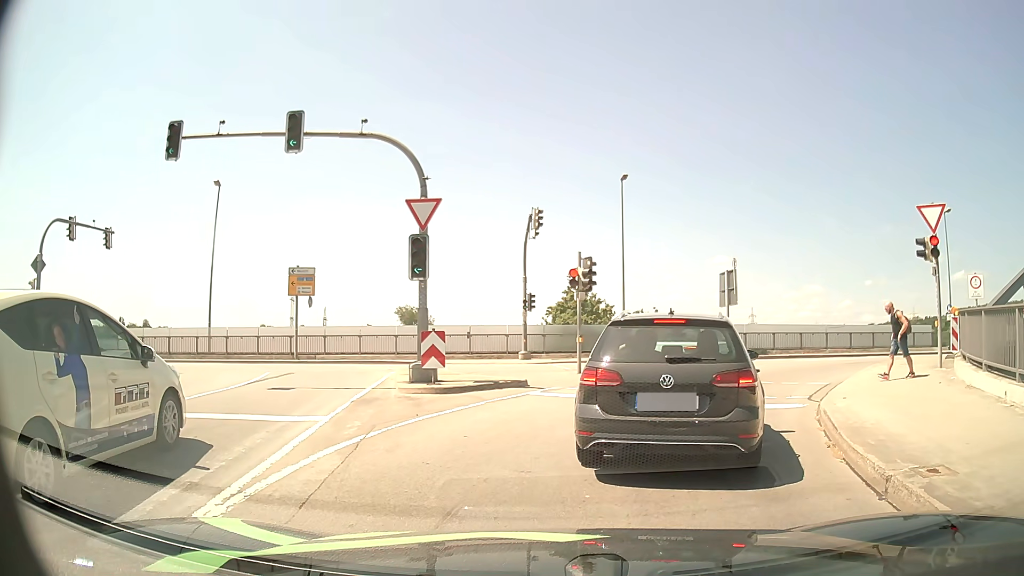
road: primary_link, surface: asphalt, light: Day
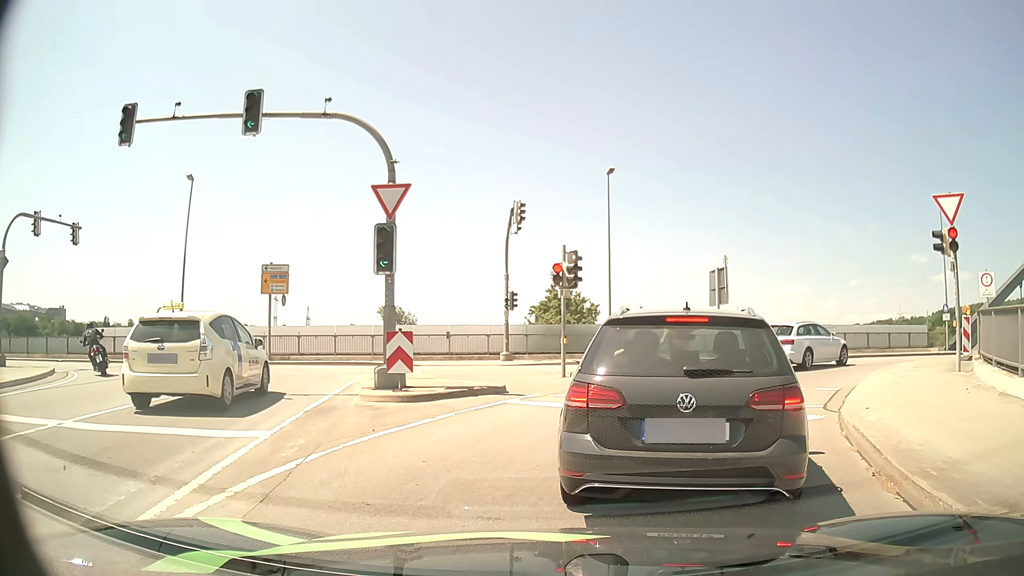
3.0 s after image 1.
(0.0, +1.5) m; 0°
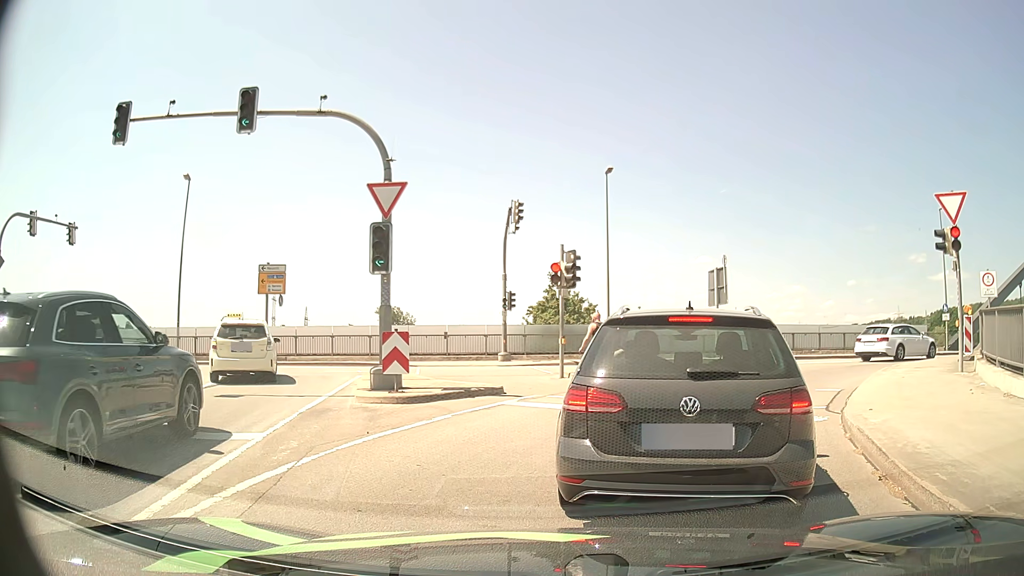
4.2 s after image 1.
(0.0, +0.2) m; 0°
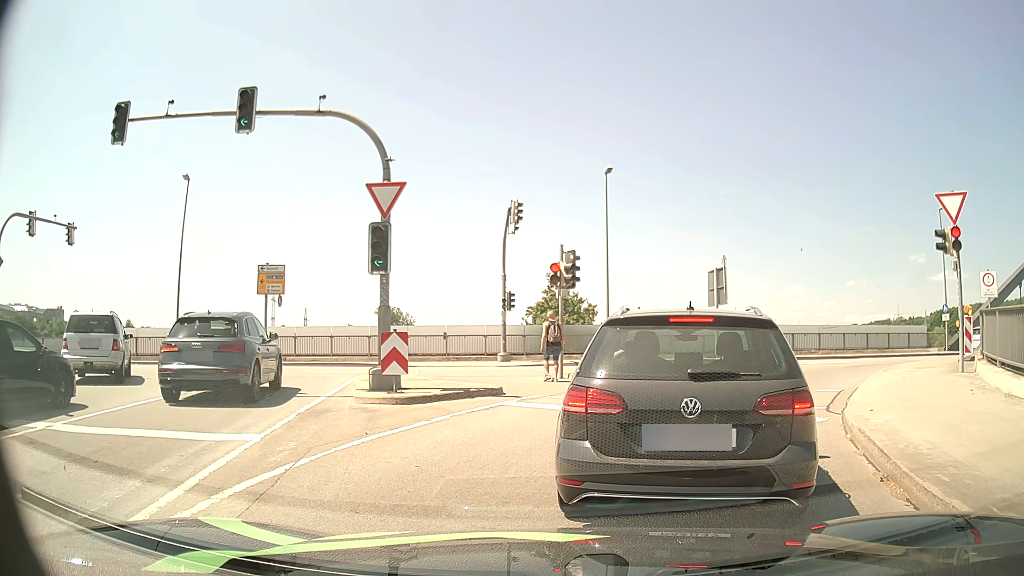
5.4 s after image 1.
(0.0, 0.0) m; 0°
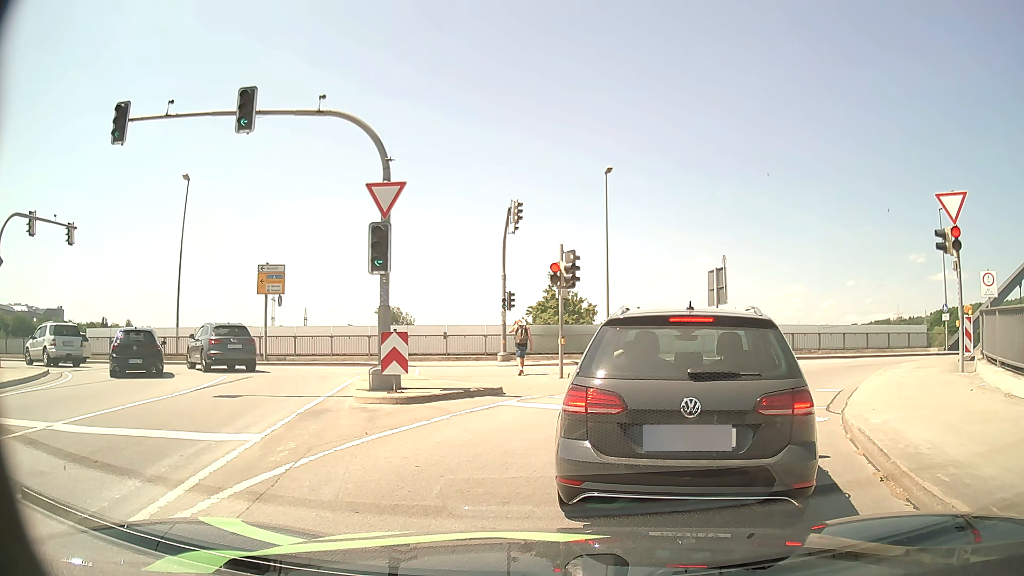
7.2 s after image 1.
(0.0, 0.0) m; 0°
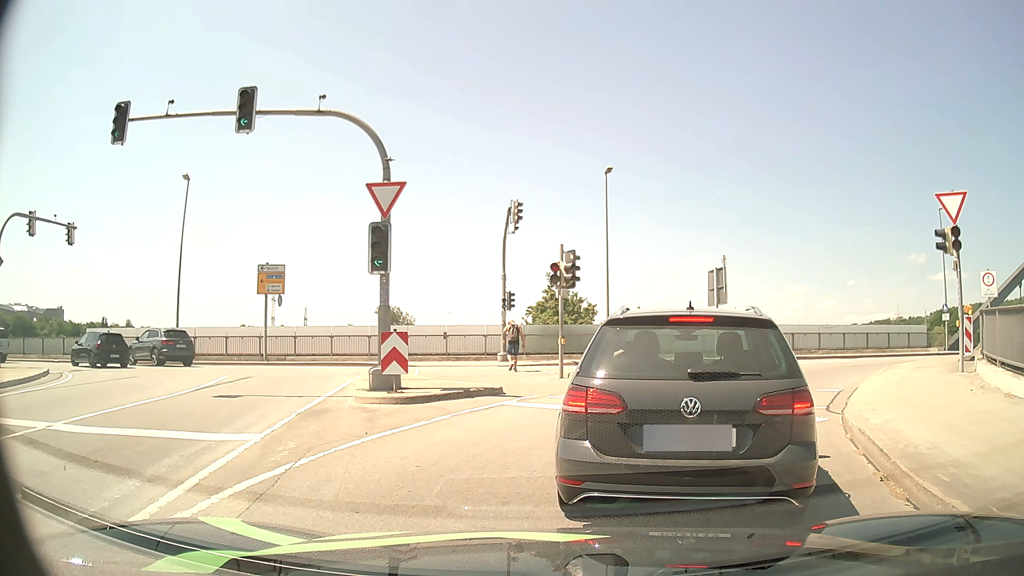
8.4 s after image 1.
(0.0, 0.0) m; 0°
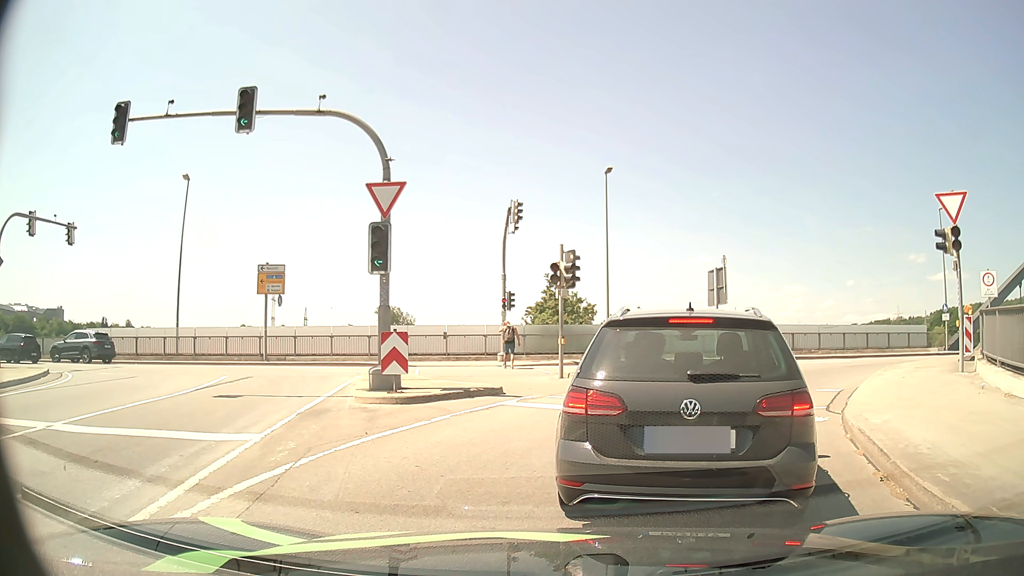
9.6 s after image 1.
(0.0, 0.0) m; 0°
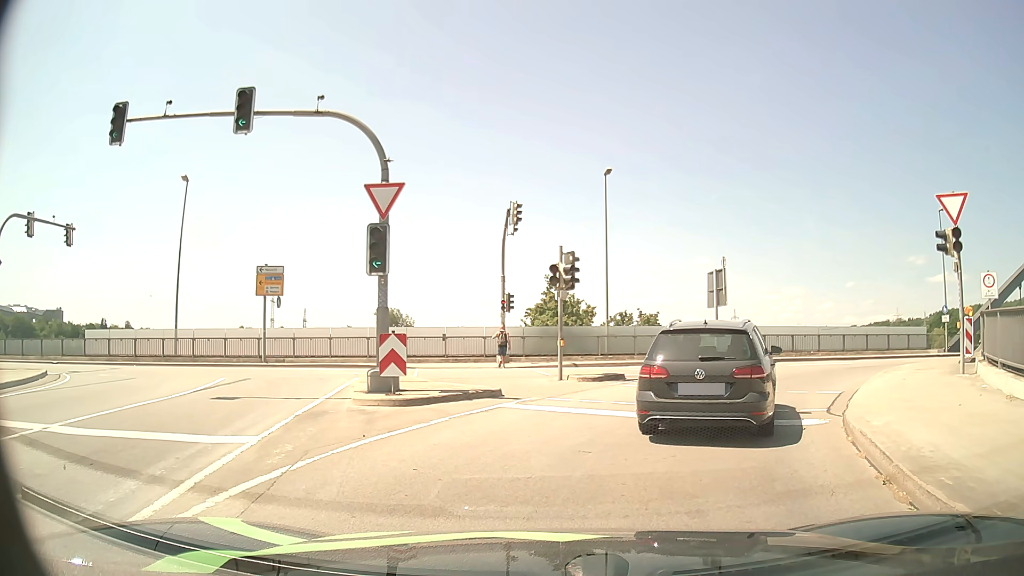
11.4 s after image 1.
(0.0, +0.1) m; 0°
(+2, +10) (+7, +18) (+15, +24) (+24, +27) (+34, +28) (+44, +30) (+54, +31) (+64, +33) (+74, +35) (+84, +36) m
